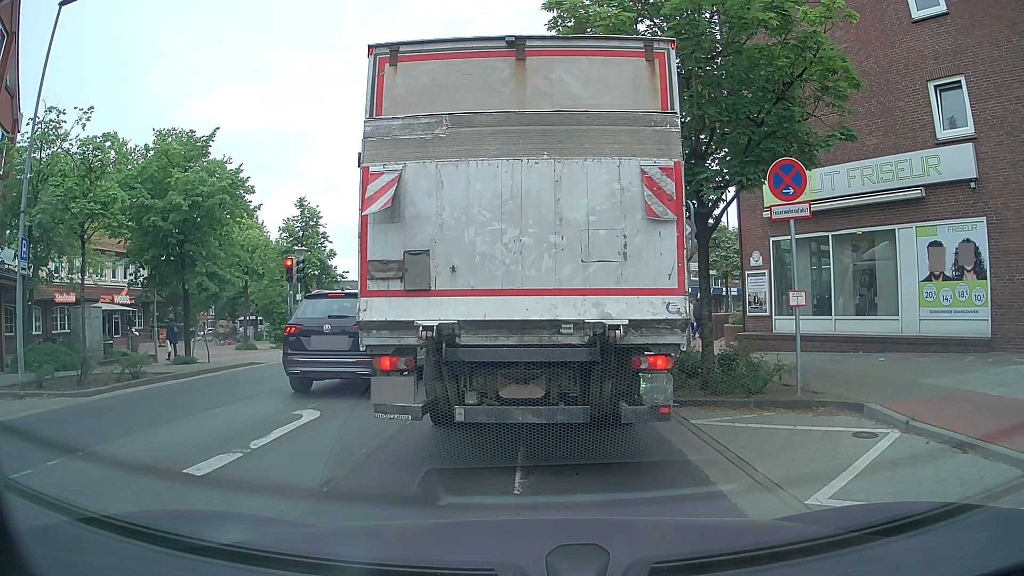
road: tertiary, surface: asphalt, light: Day
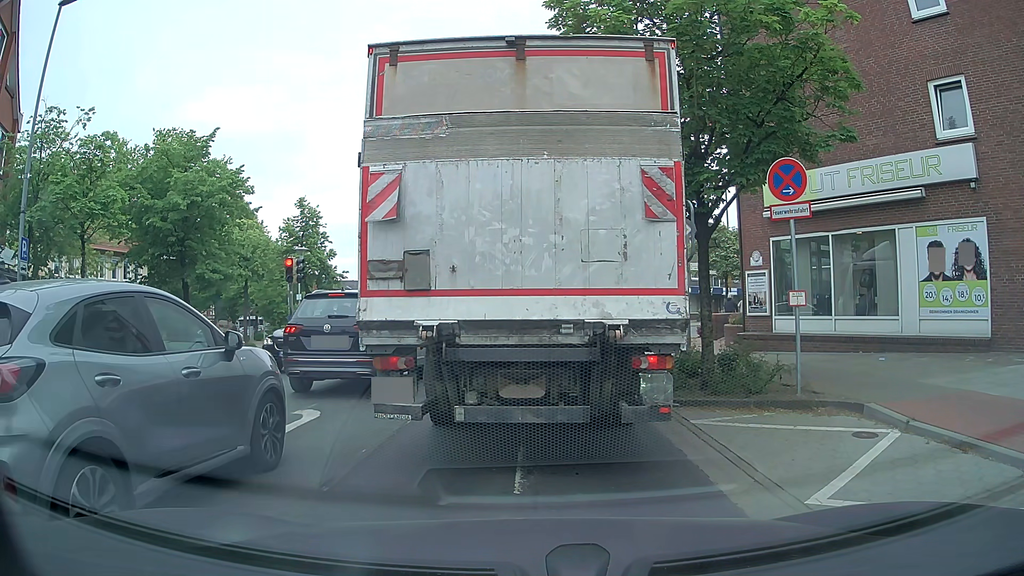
(0.0, 0.0) m; 0°
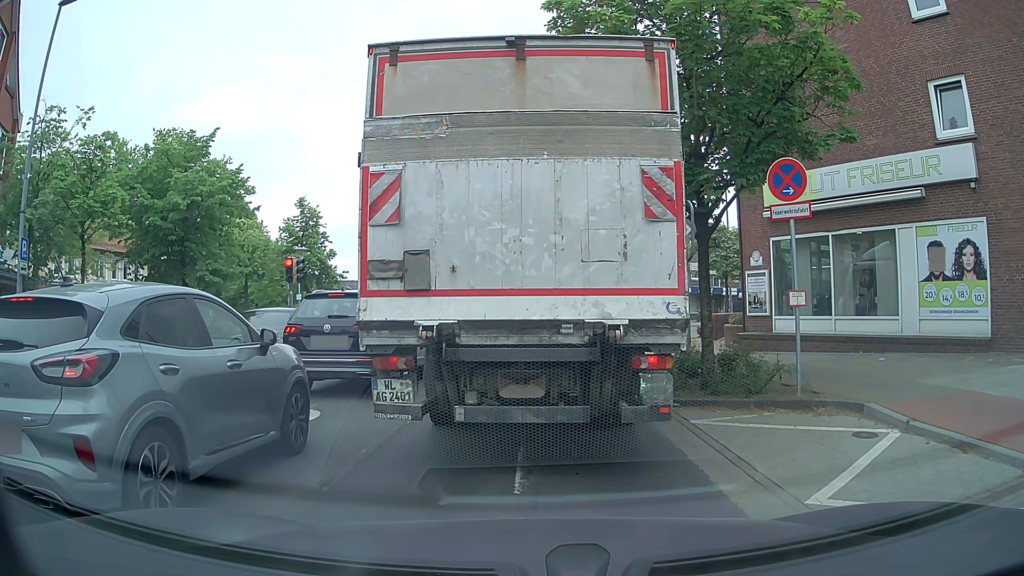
(0.0, 0.0) m; 0°
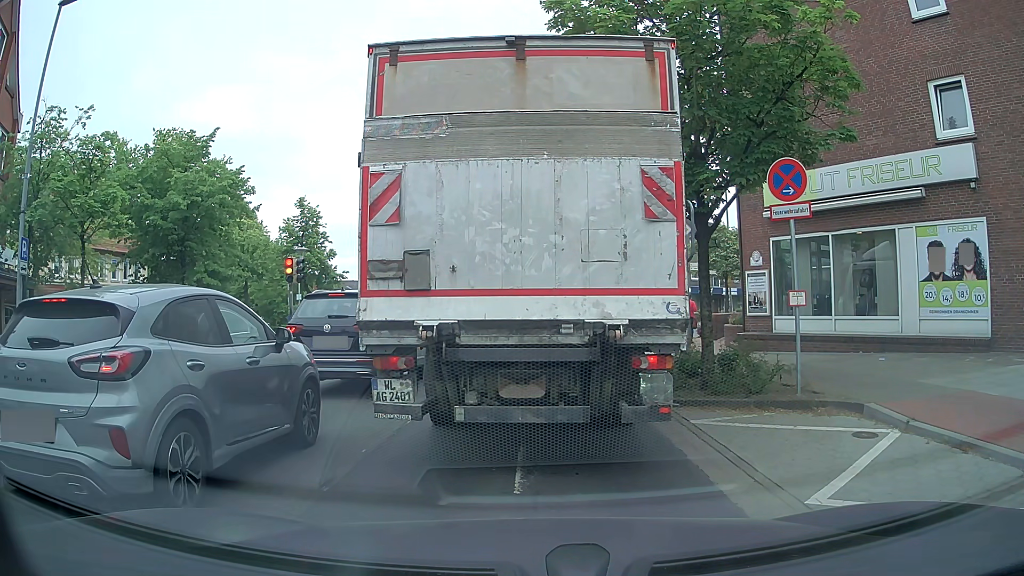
(0.0, 0.0) m; 0°
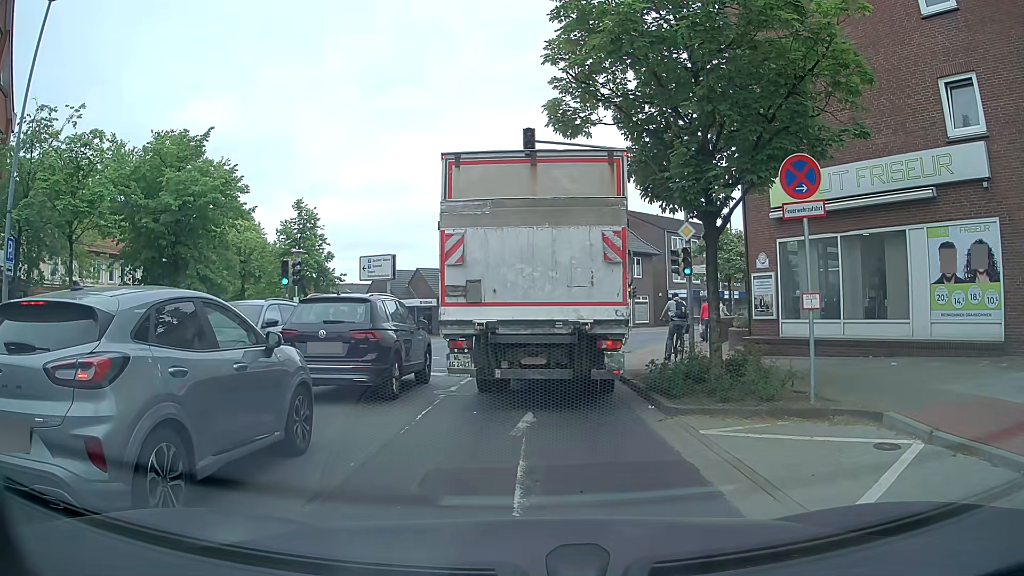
(0.0, +0.5) m; 0°
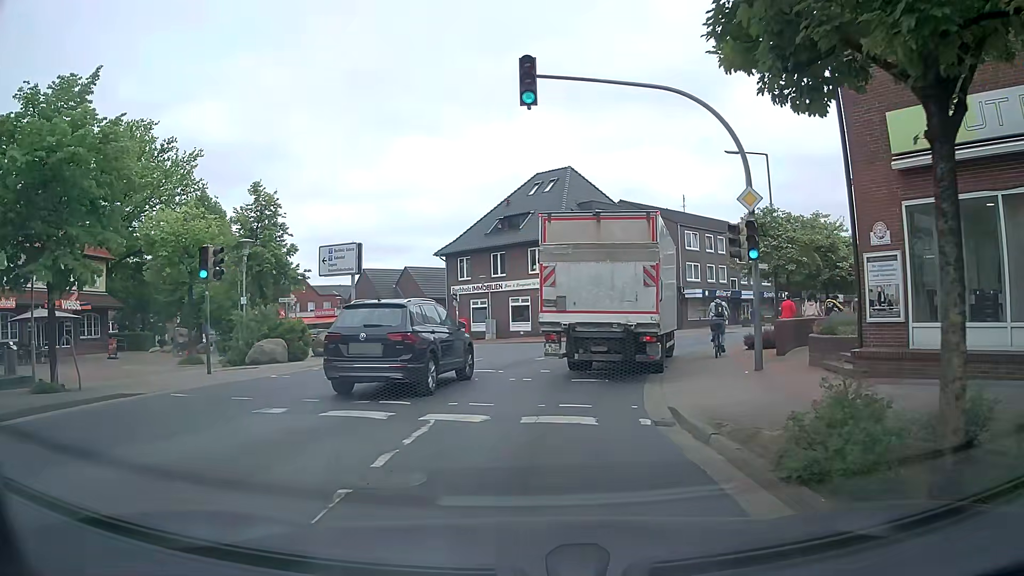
(-0.1, +6.4) m; -1°
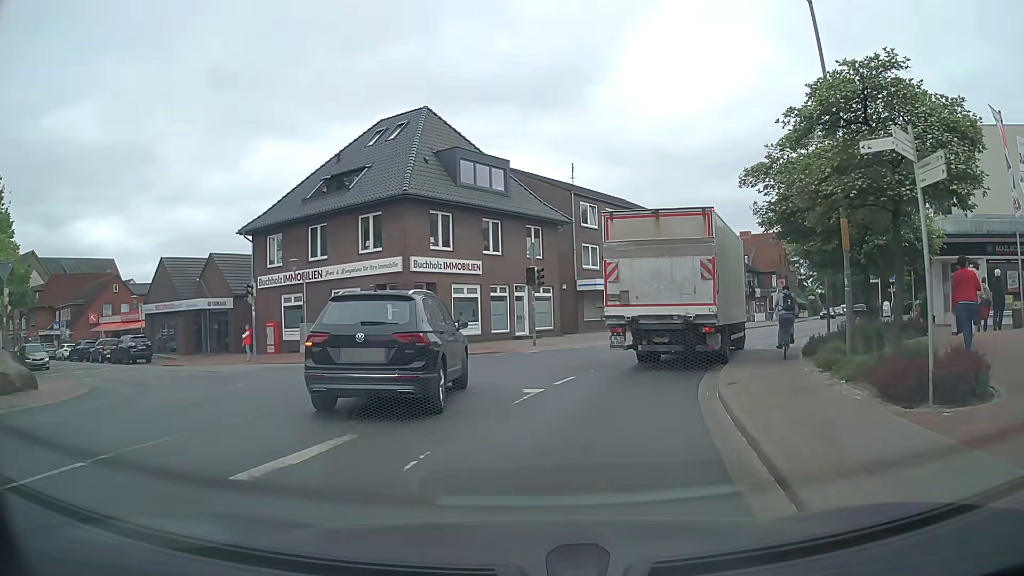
(+1.0, +15.6) m; +10°
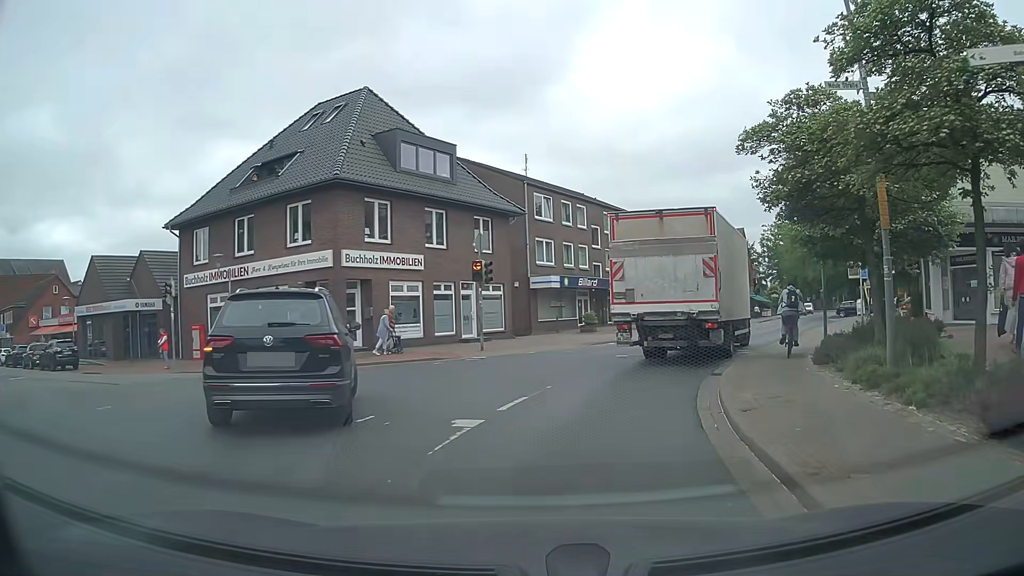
(+0.2, +3.4) m; +5°
(+1, +10) (+4, +19) (+9, +28) (+14, +37) (+19, +46) (+23, +54) (+28, +63) (+32, +73) (+36, +81) (+41, +90) m
